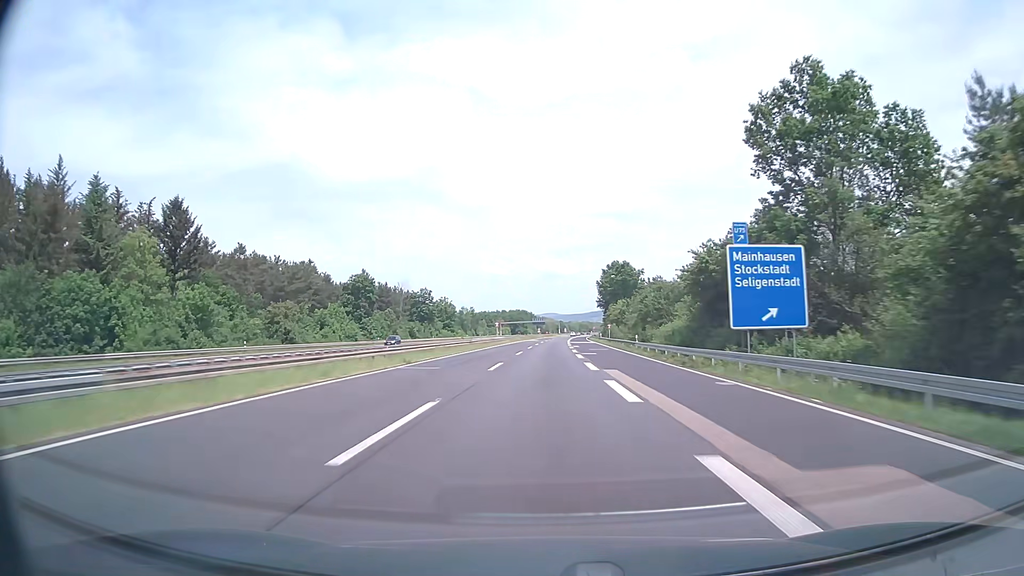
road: motorway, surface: asphalt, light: Day
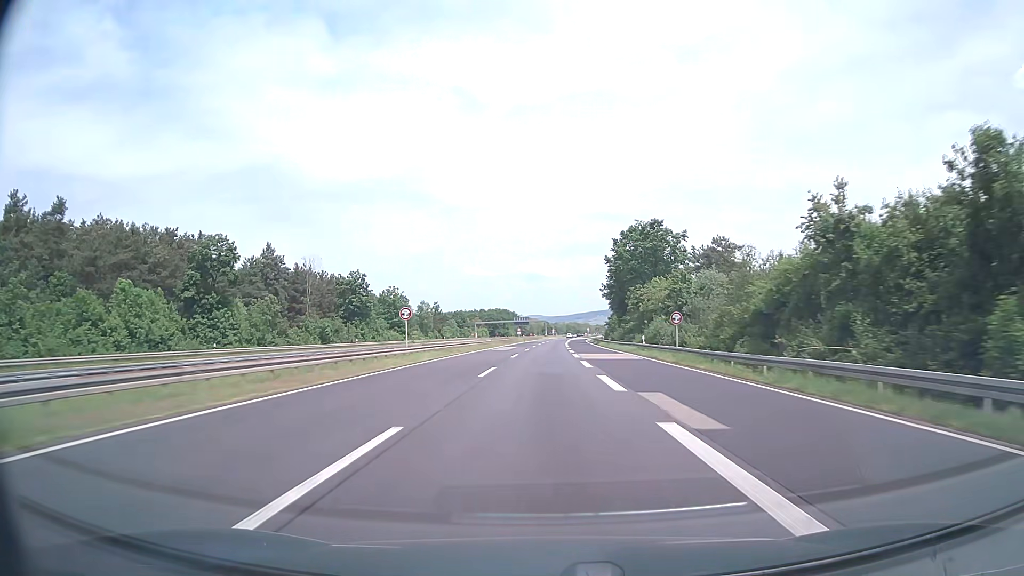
(+0.6, +57.0) m; +1°
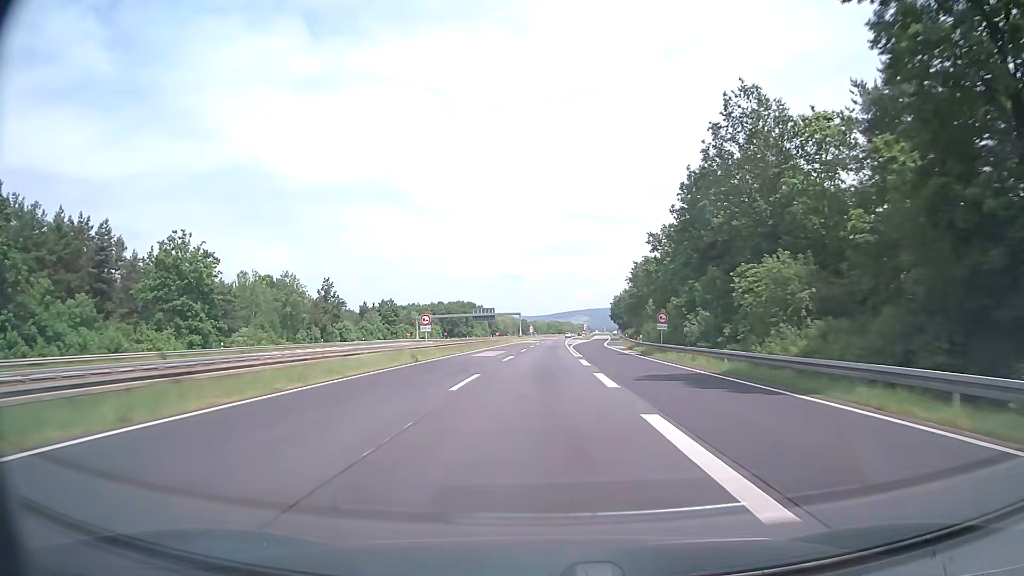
(+1.5, +95.0) m; +2°
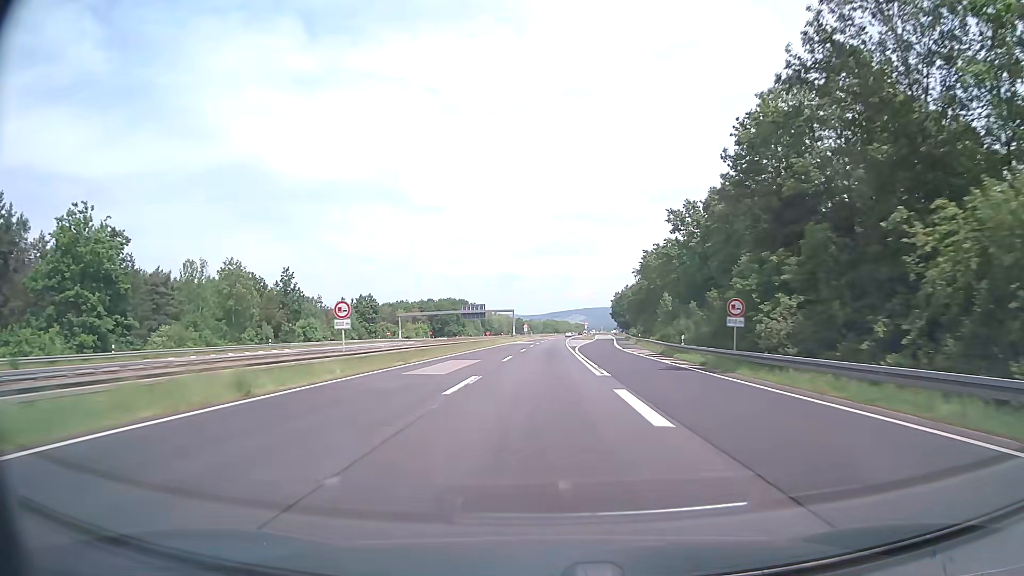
(0.0, +19.0) m; 0°
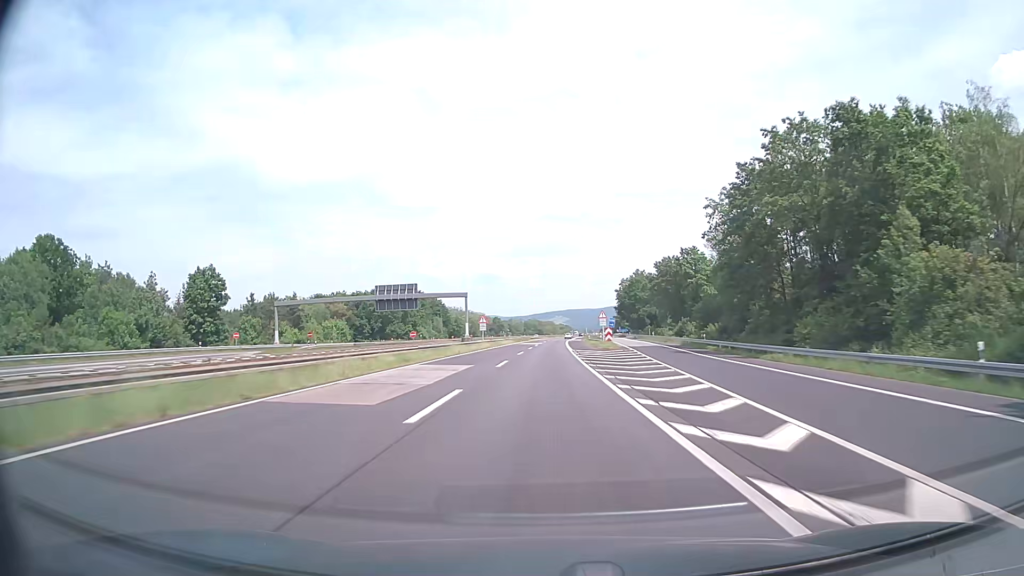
(+1.0, +76.0) m; +2°
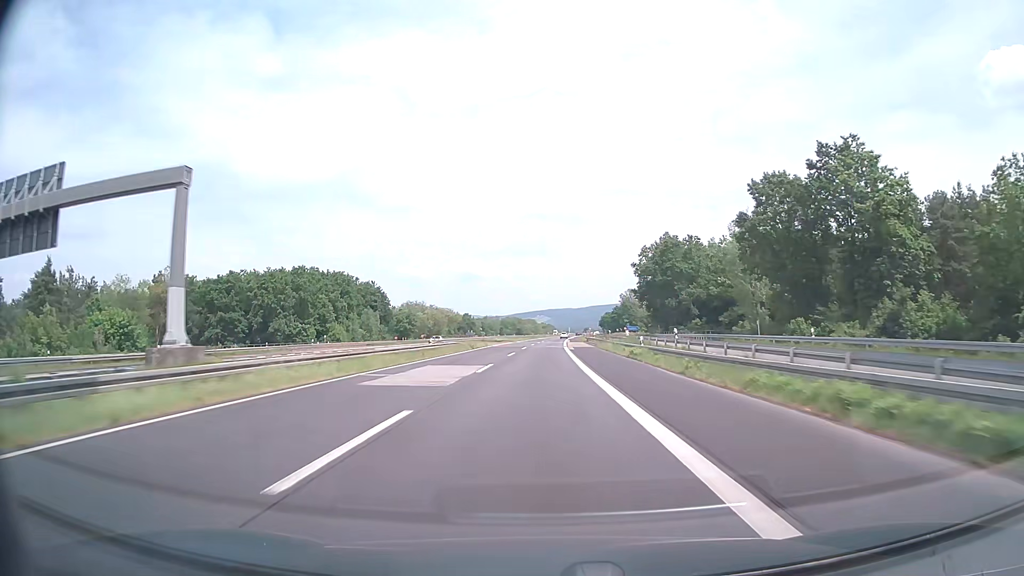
(+1.2, +76.1) m; +2°
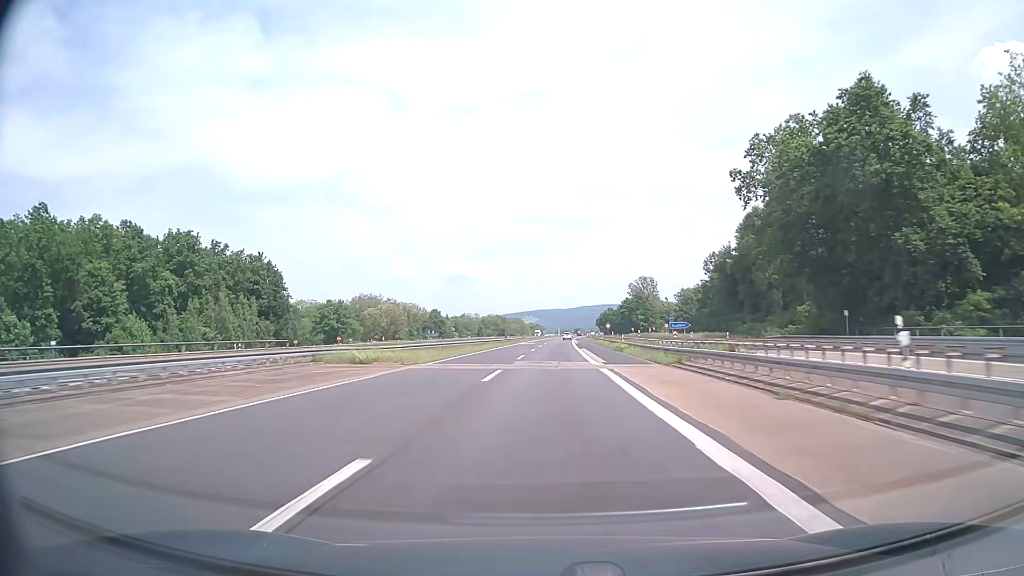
(+0.6, +76.1) m; +1°
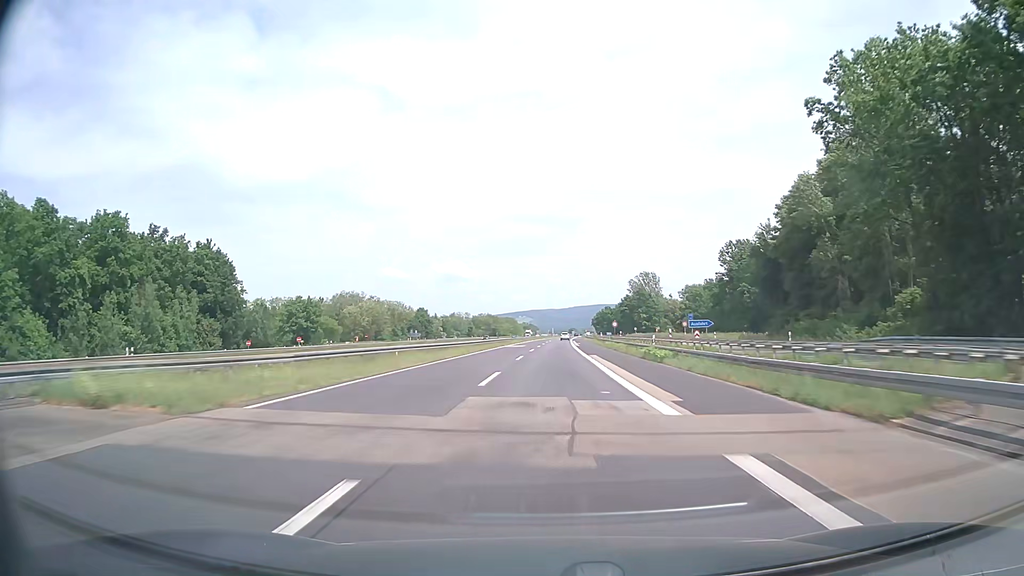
(+0.1, +19.0) m; +1°
(0, +10) (0, +20) (0, +30) (0, +40) (+1, +50) (+1, +60) (+1, +70) (+1, +80) (+2, +90) (+2, +100) m
